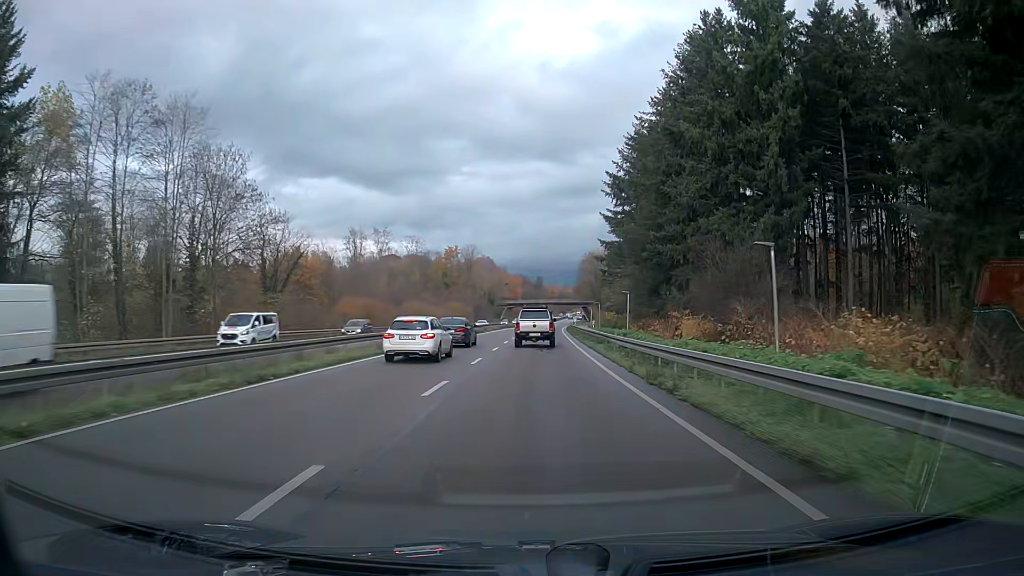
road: trunk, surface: asphalt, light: Day
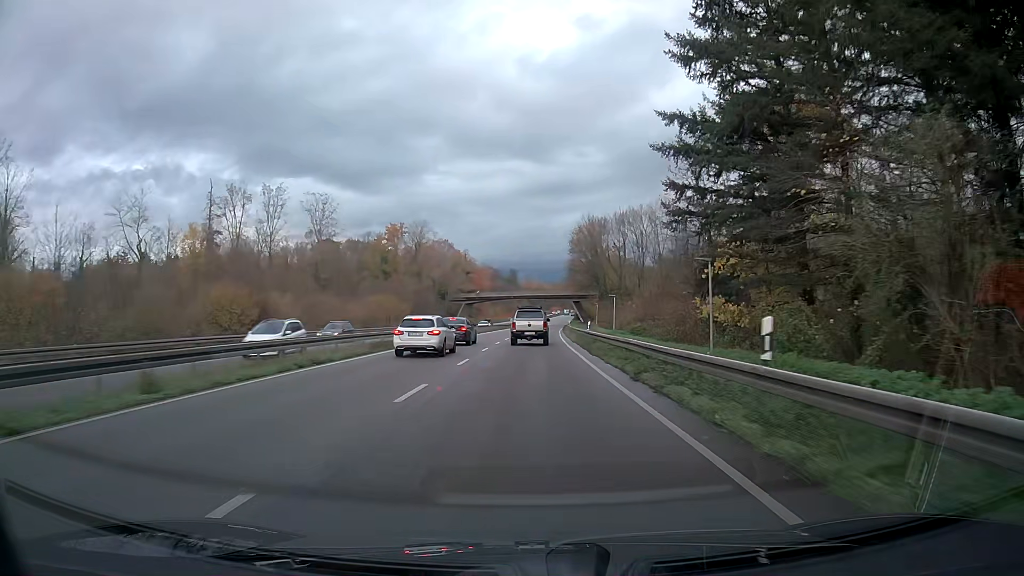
(+1.3, +62.9) m; +3°
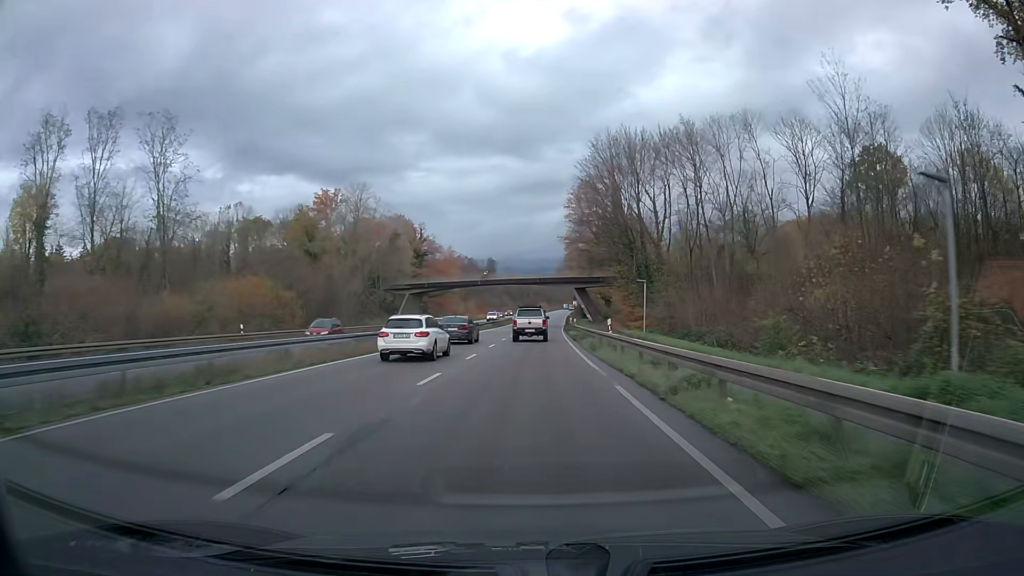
(+0.3, +50.2) m; +1°
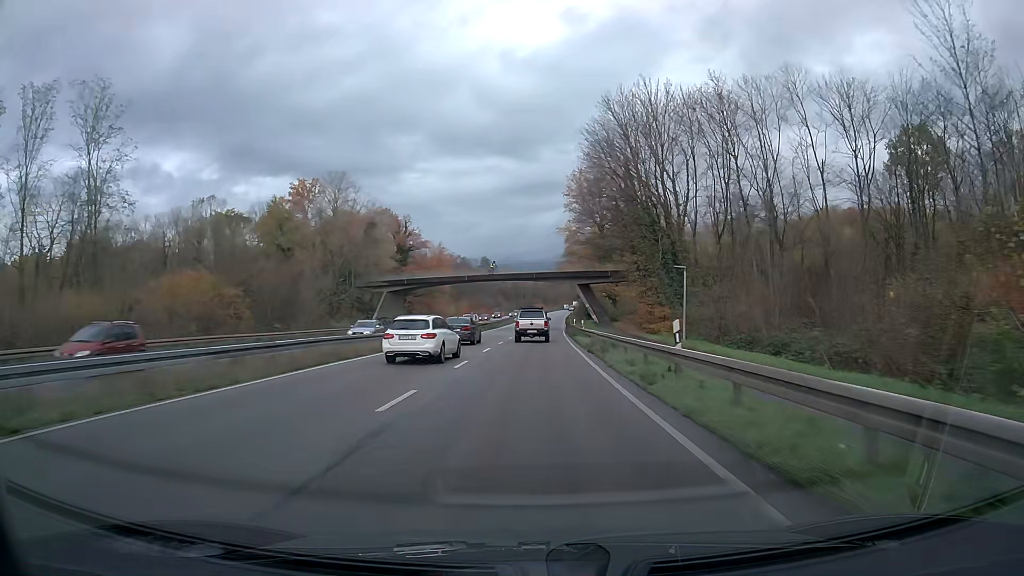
(0.0, +12.6) m; 0°
